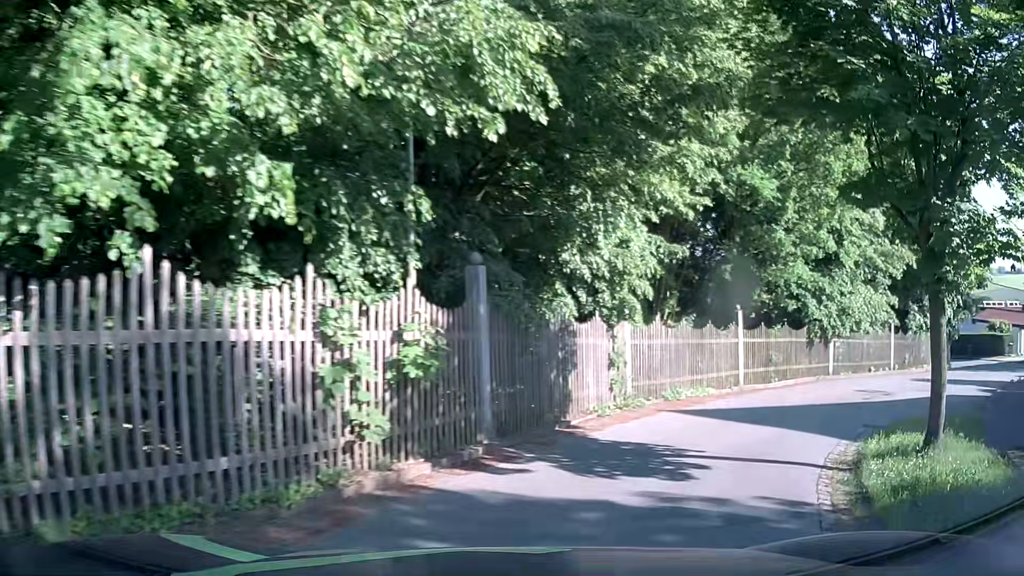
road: residential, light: Day
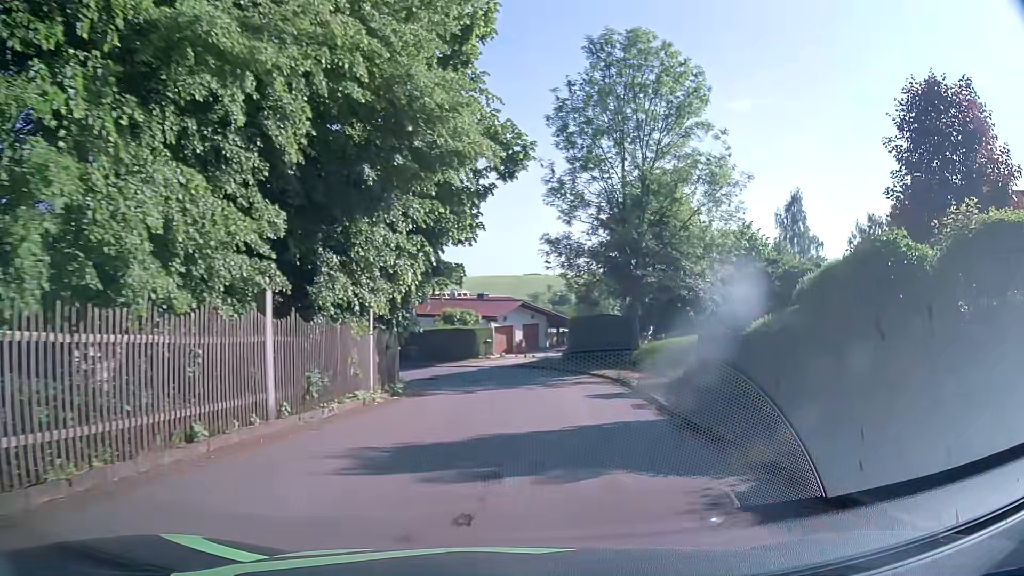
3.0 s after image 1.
(+9.3, +16.8) m; +51°
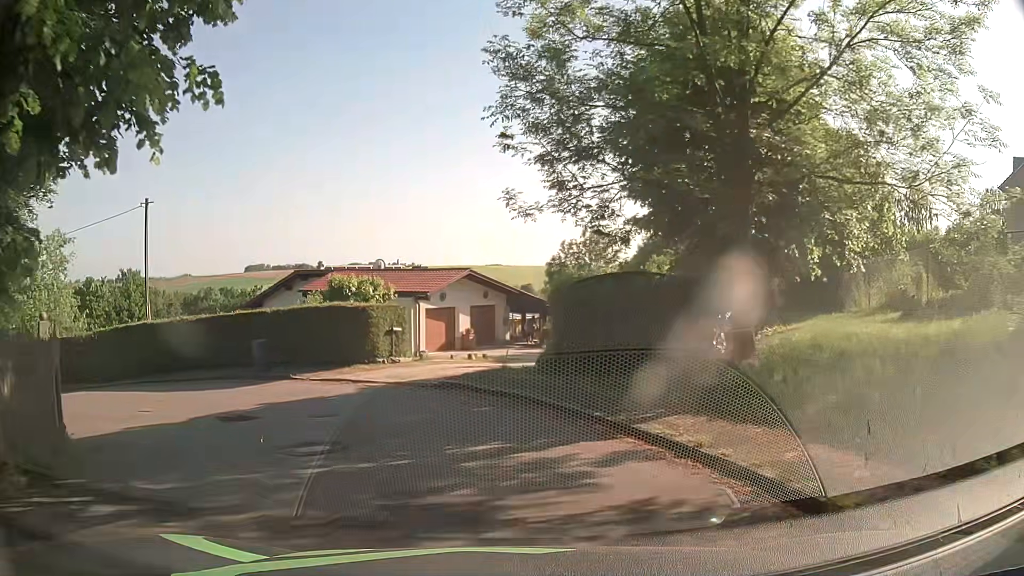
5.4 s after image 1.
(+1.2, +17.1) m; +3°
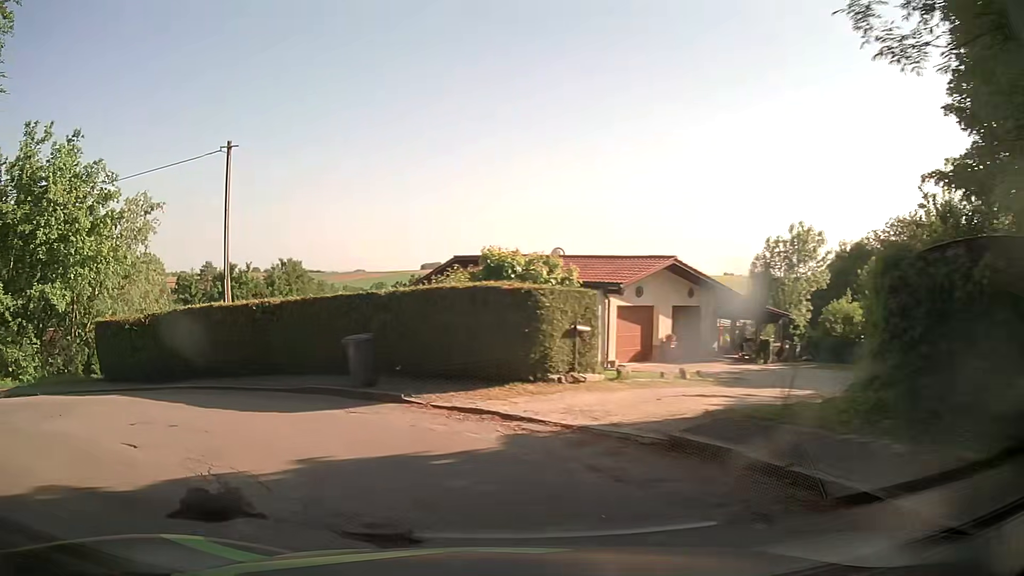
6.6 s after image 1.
(-0.7, +7.3) m; -15°
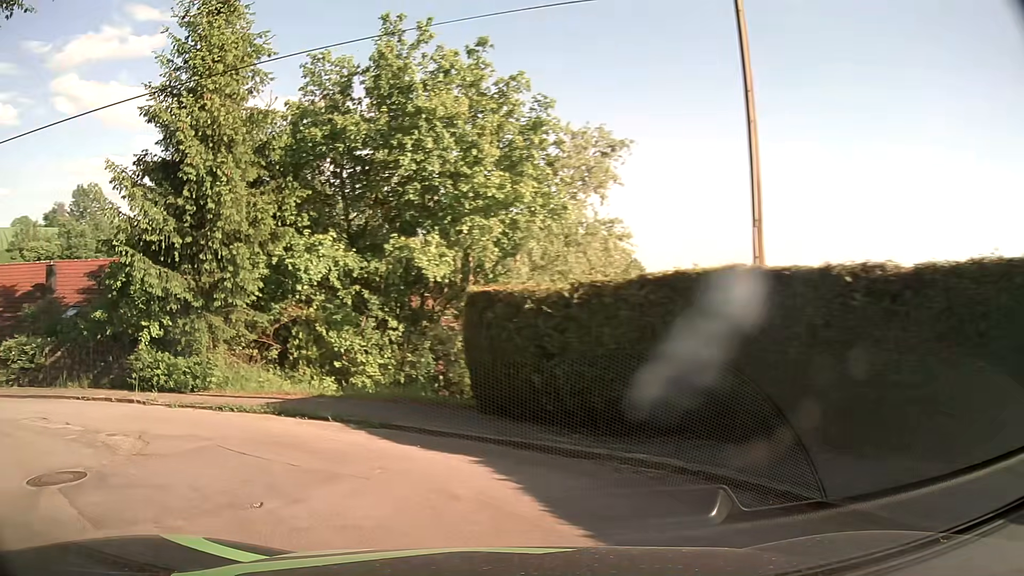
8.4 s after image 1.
(-3.3, +9.3) m; -41°
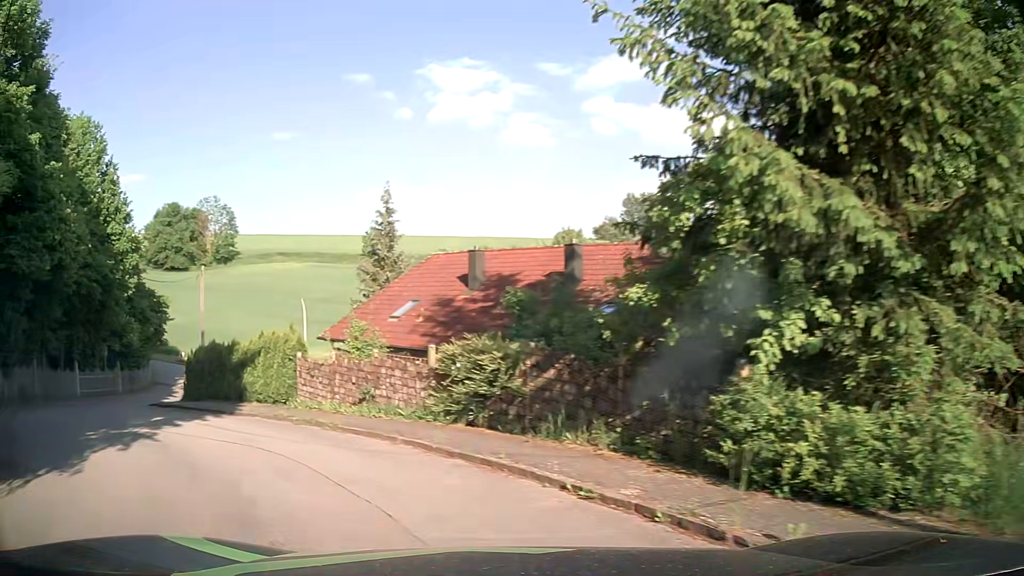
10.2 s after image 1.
(-3.9, +8.8) m; -47°
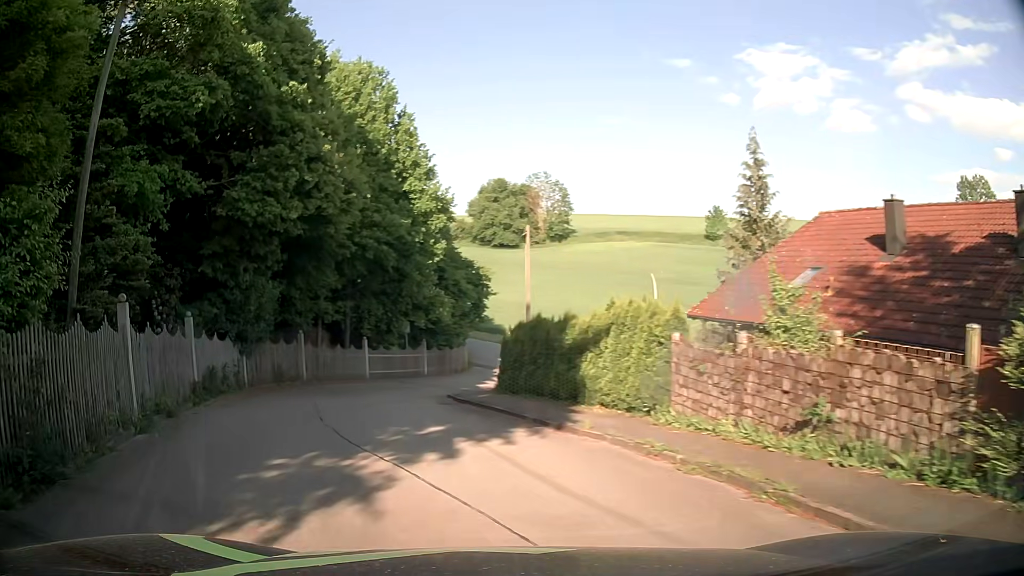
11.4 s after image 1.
(-2.0, +6.5) m; -30°
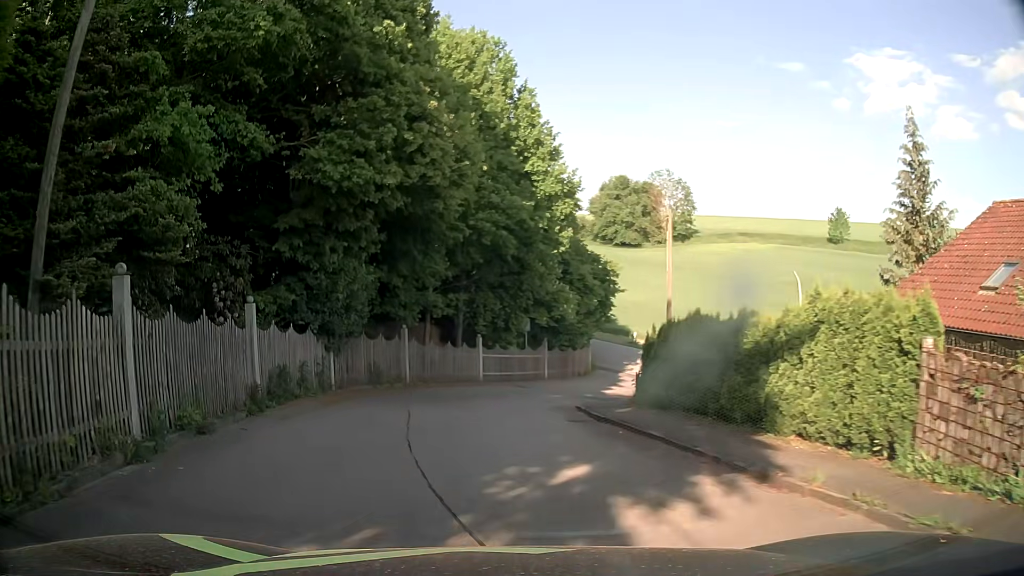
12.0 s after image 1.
(-0.4, +3.8) m; -9°
